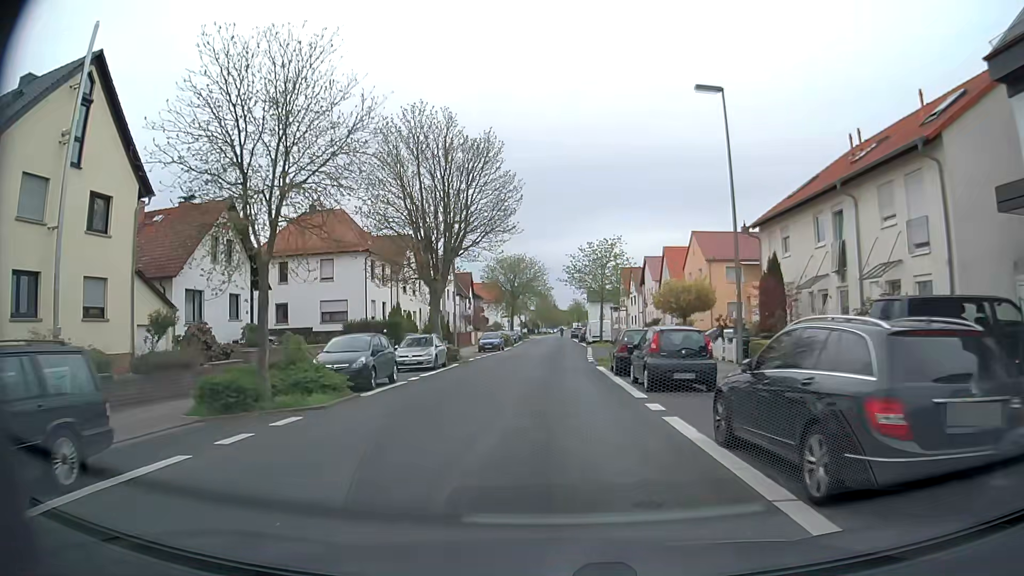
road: unclassified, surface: asphalt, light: Day
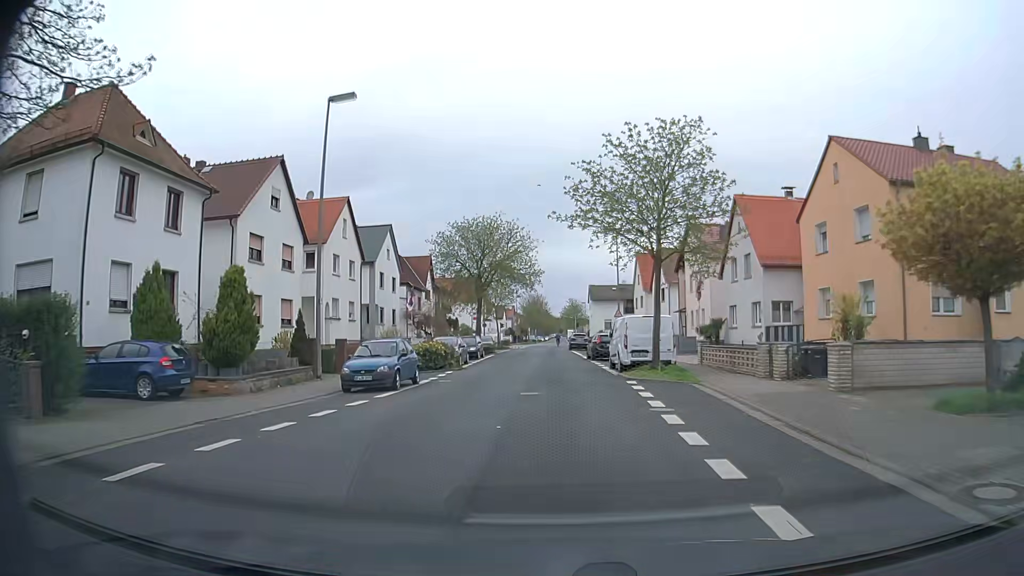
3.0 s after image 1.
(0.0, +30.3) m; +1°
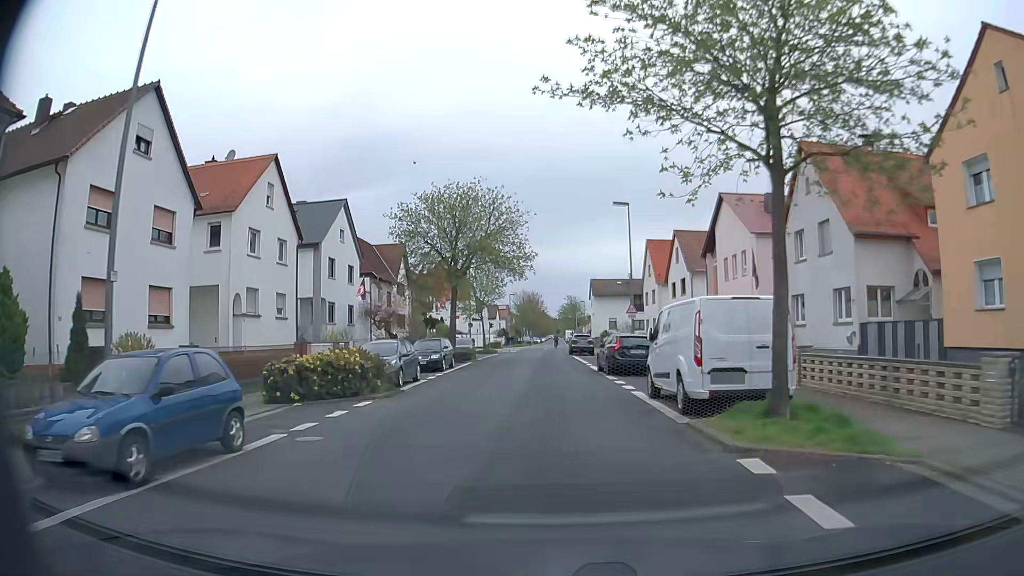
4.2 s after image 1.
(0.0, +12.1) m; 0°
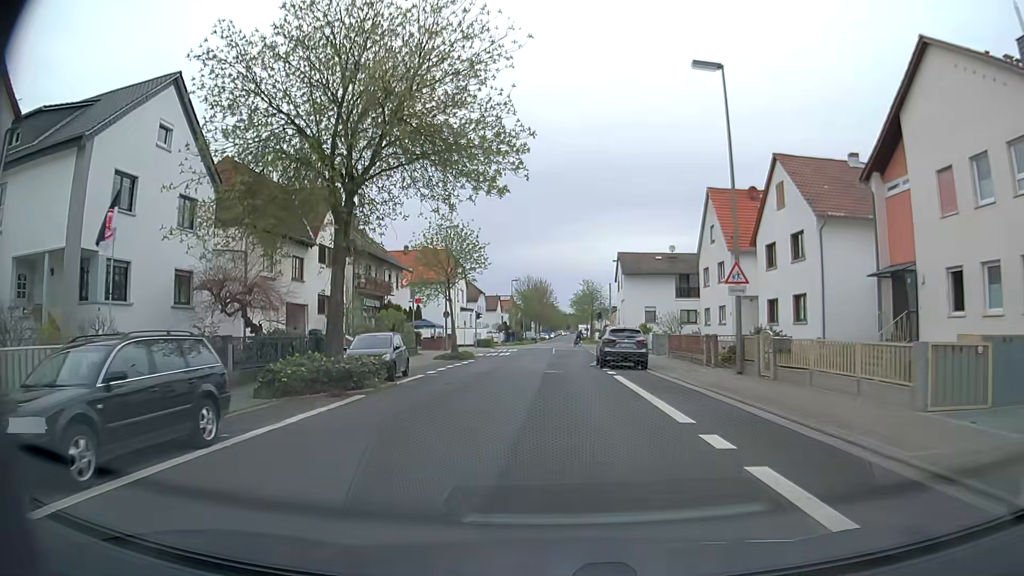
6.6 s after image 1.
(-0.1, +24.2) m; -1°
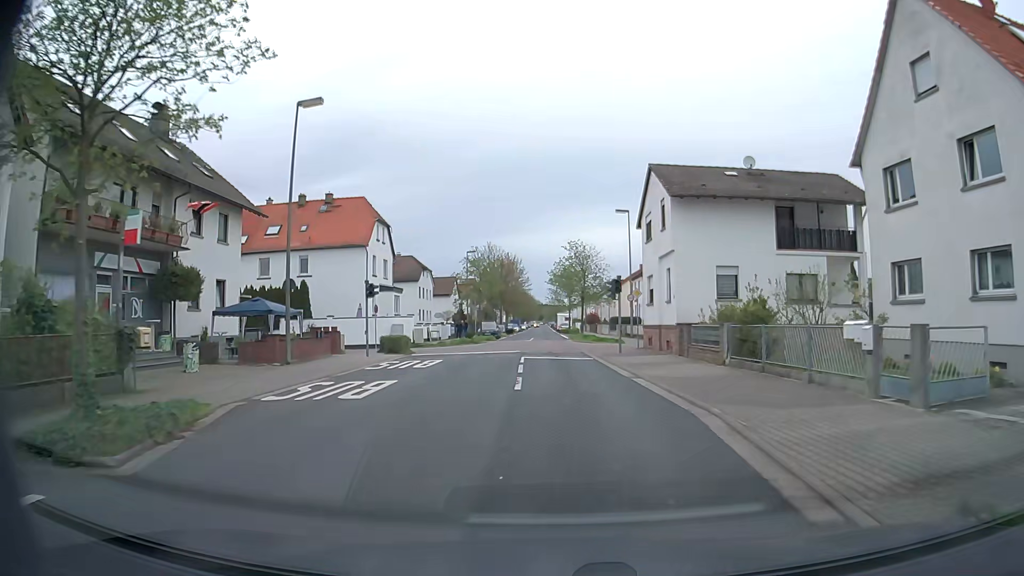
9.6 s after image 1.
(+0.2, +30.3) m; +2°
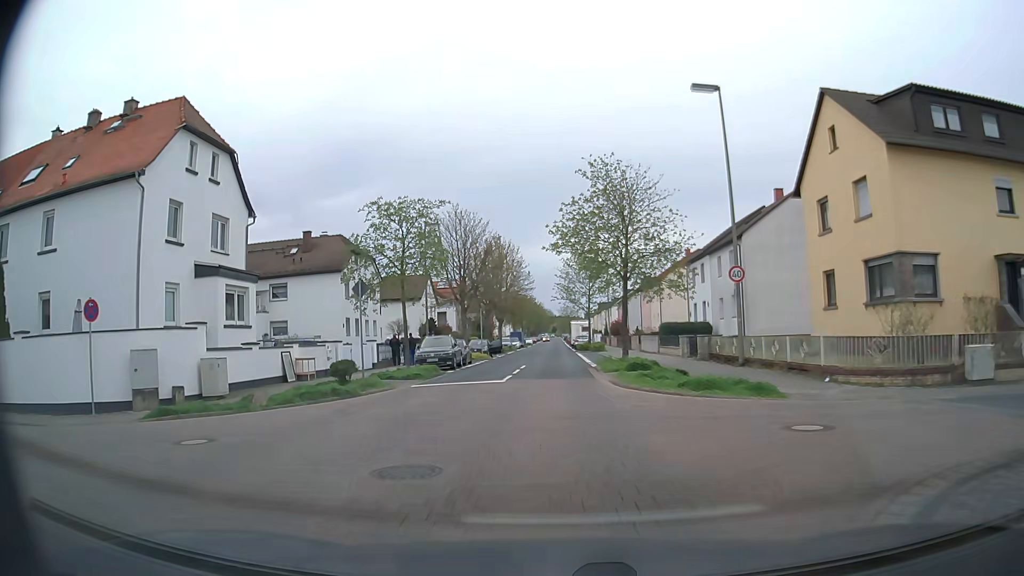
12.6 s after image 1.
(+0.5, +30.4) m; -1°
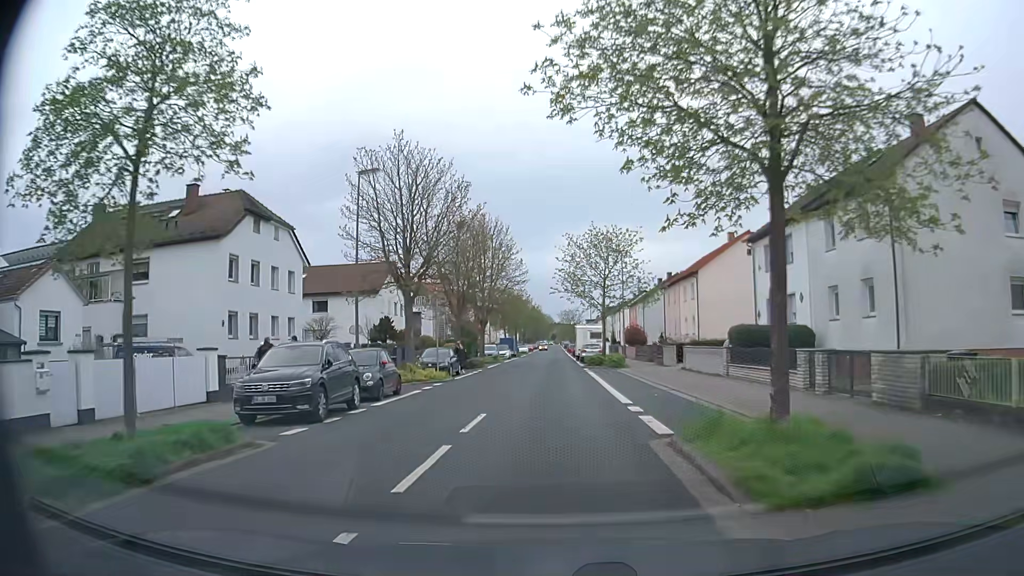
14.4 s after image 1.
(+0.1, +18.1) m; +1°
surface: paving_stones
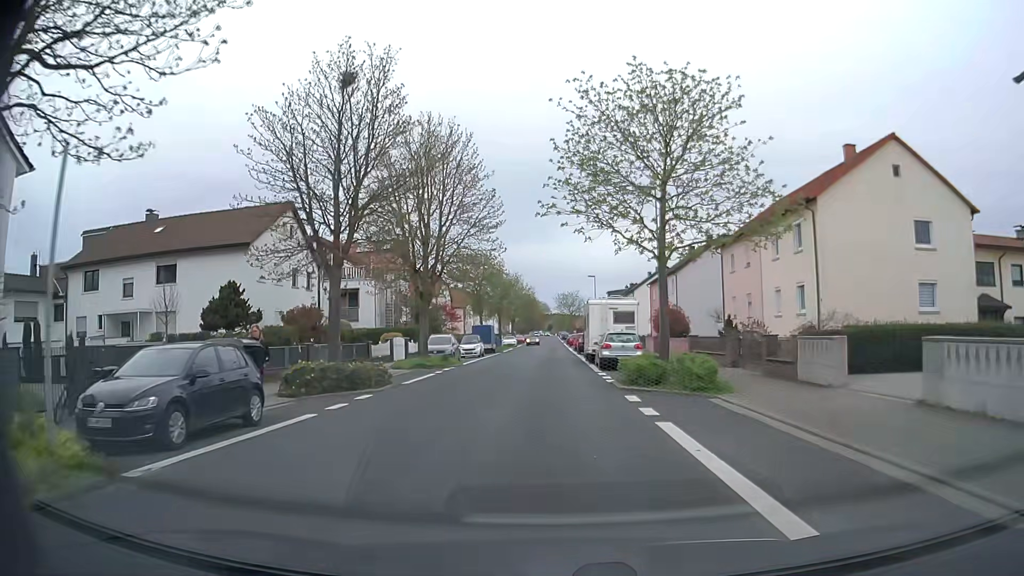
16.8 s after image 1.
(+0.1, +24.4) m; +1°
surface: asphalt
(0, +10) (0, +20) (0, +30) (-1, +40) (-1, +50) (-1, +60) (-1, +70) (-1, +80) (-1, +90) (-1, +100) m
